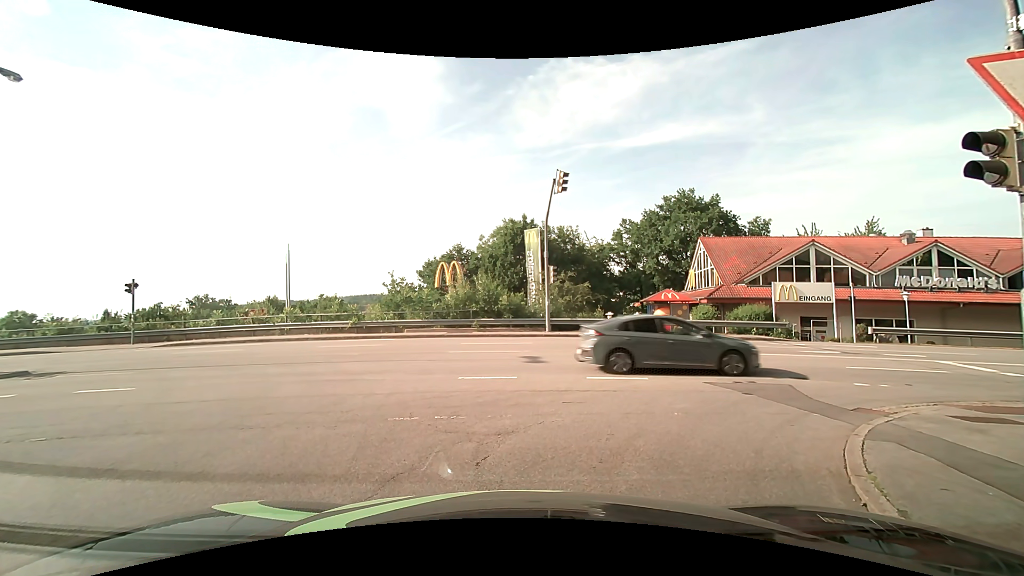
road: residential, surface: asphalt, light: Day
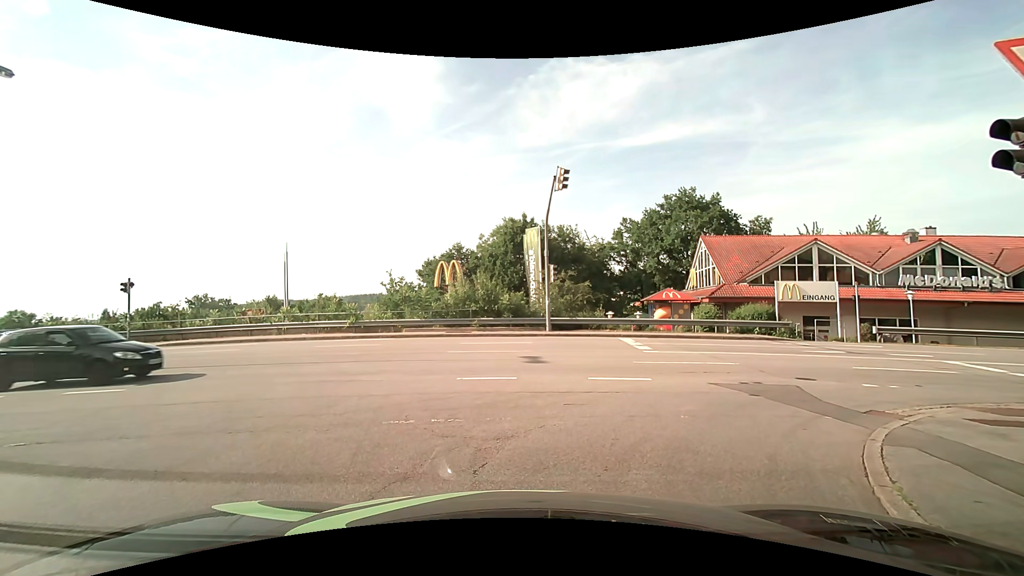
(0.0, +0.3) m; 0°
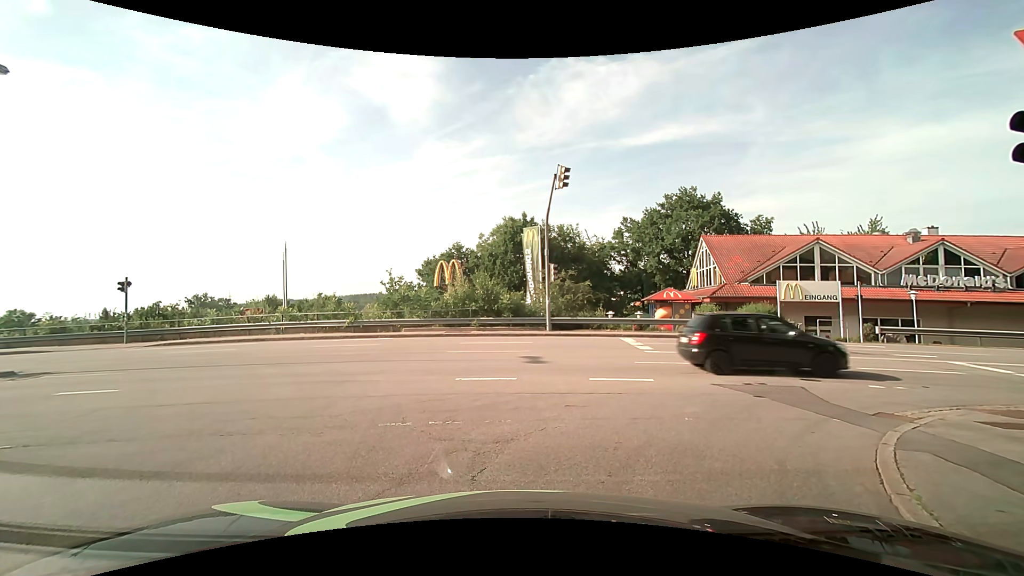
(0.0, +0.2) m; 0°
